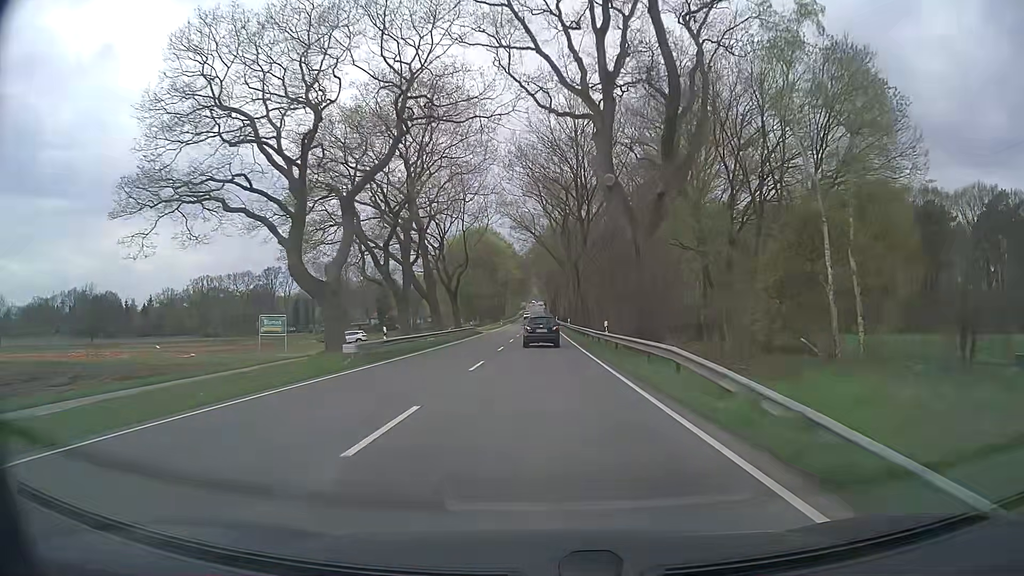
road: primary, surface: asphalt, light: Day
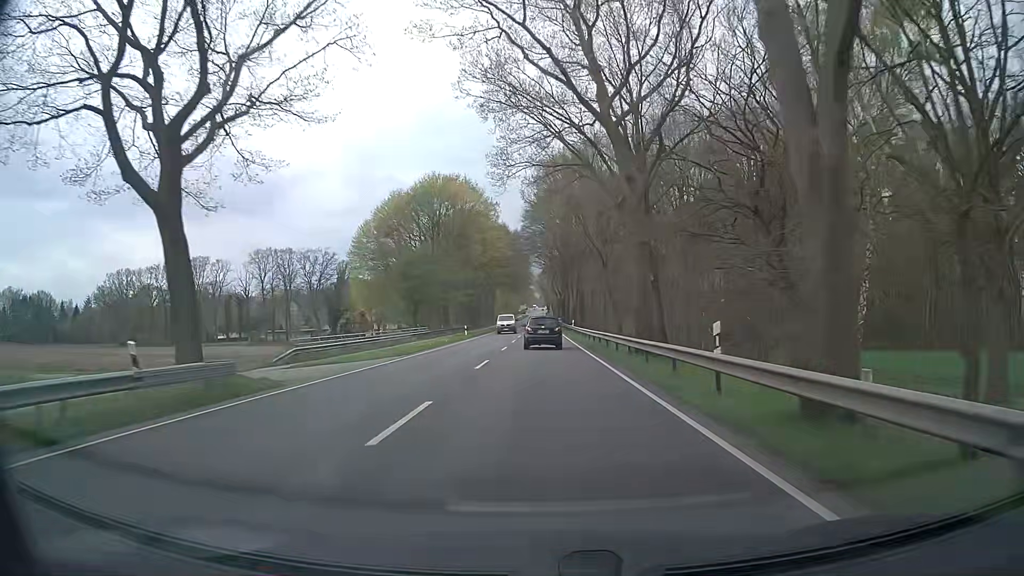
(-0.3, +59.0) m; 0°
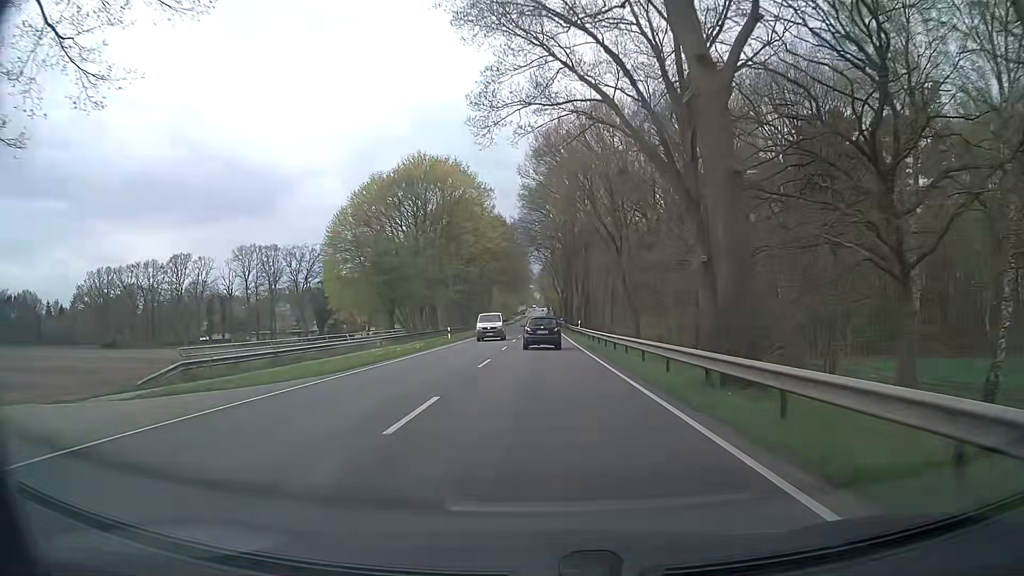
(+0.1, +11.2) m; +1°
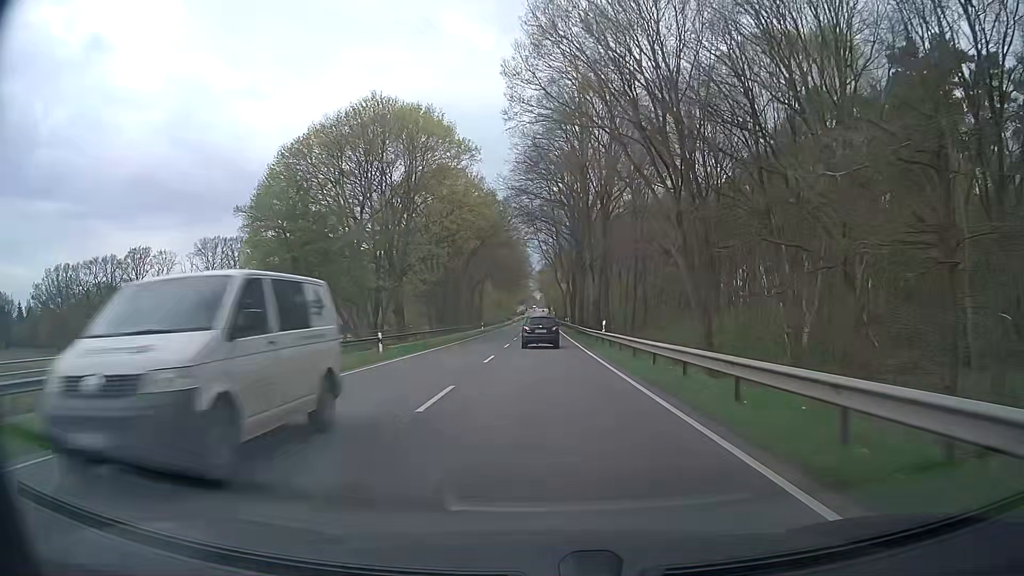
(-0.2, +21.8) m; 0°
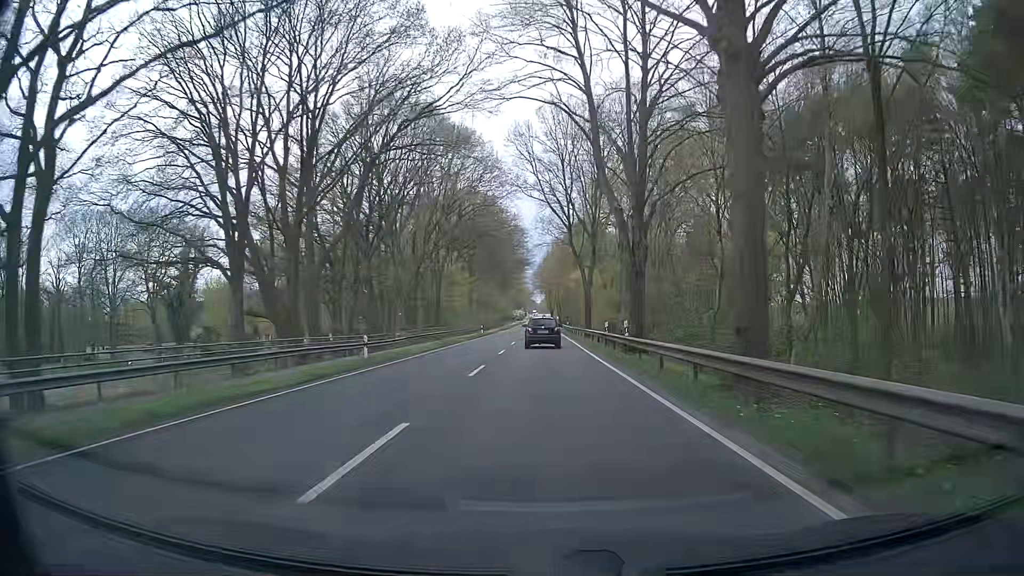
(-0.2, +53.0) m; 0°
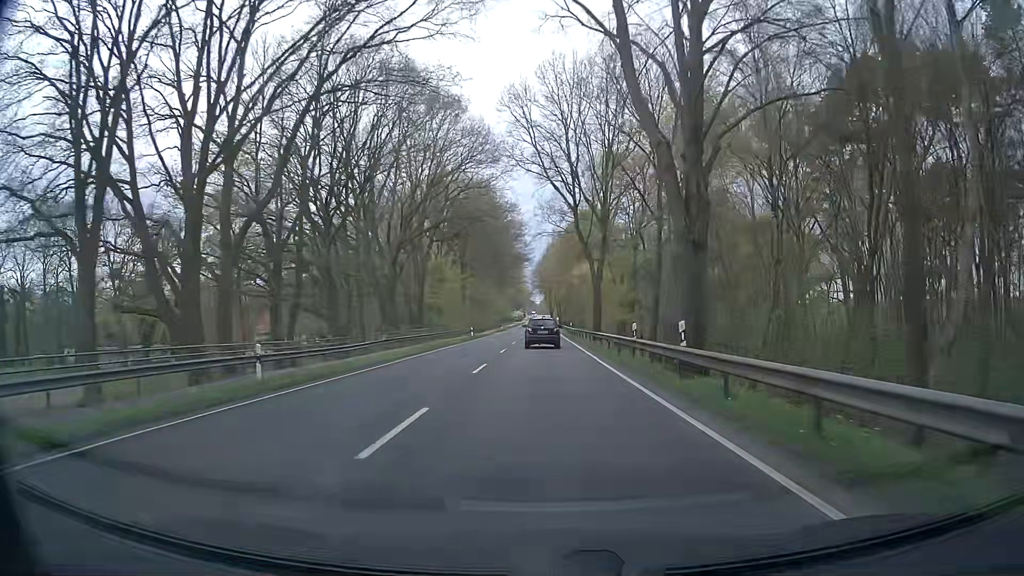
(0.0, +10.3) m; -1°
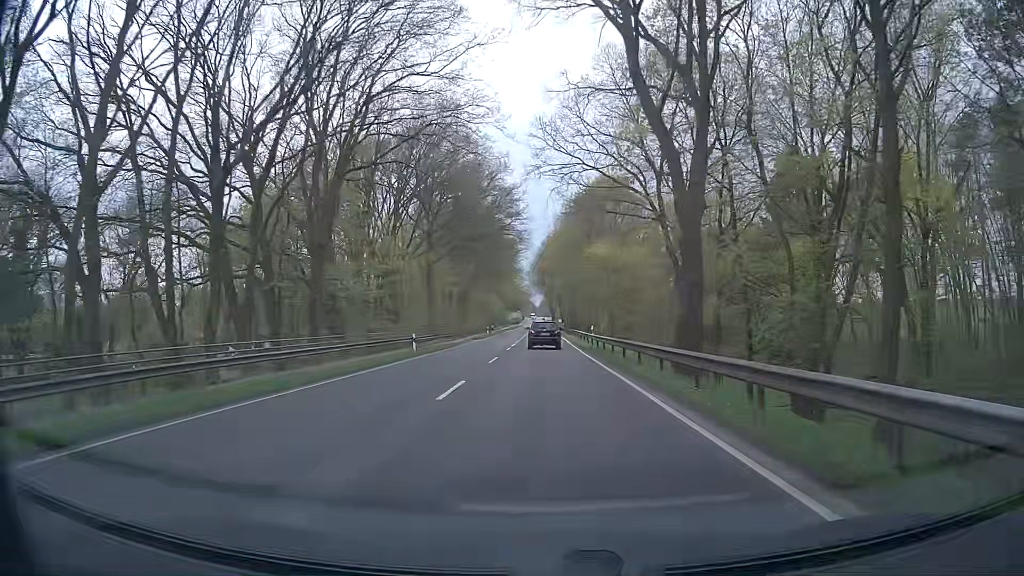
(+0.5, +30.0) m; +1°
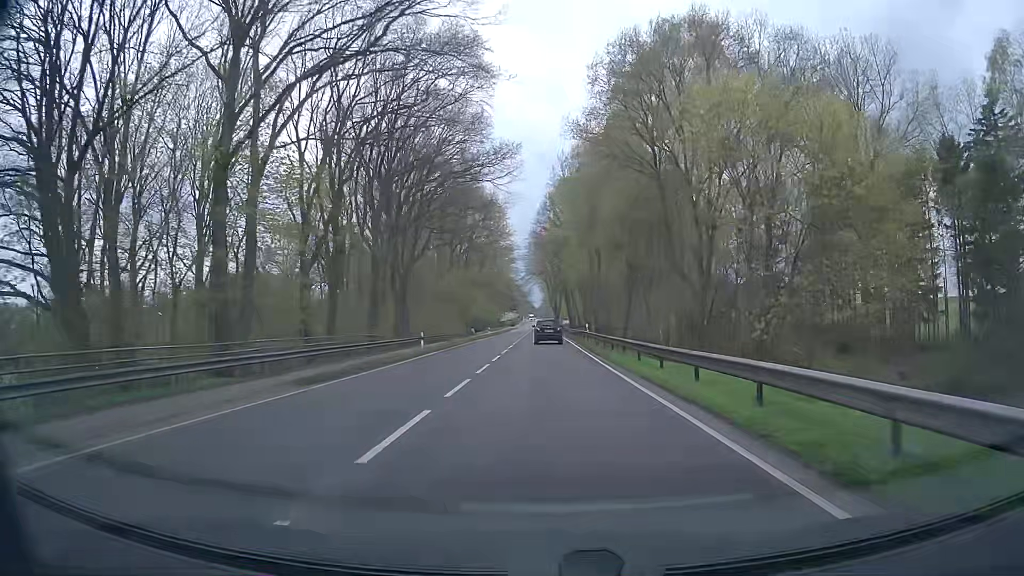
(-0.3, +47.8) m; 0°
(0, +10) (0, +20) (0, +30) (0, +40) (0, +50) (0, +60) (0, +70) (0, +80) (0, +90) (0, +100) m
